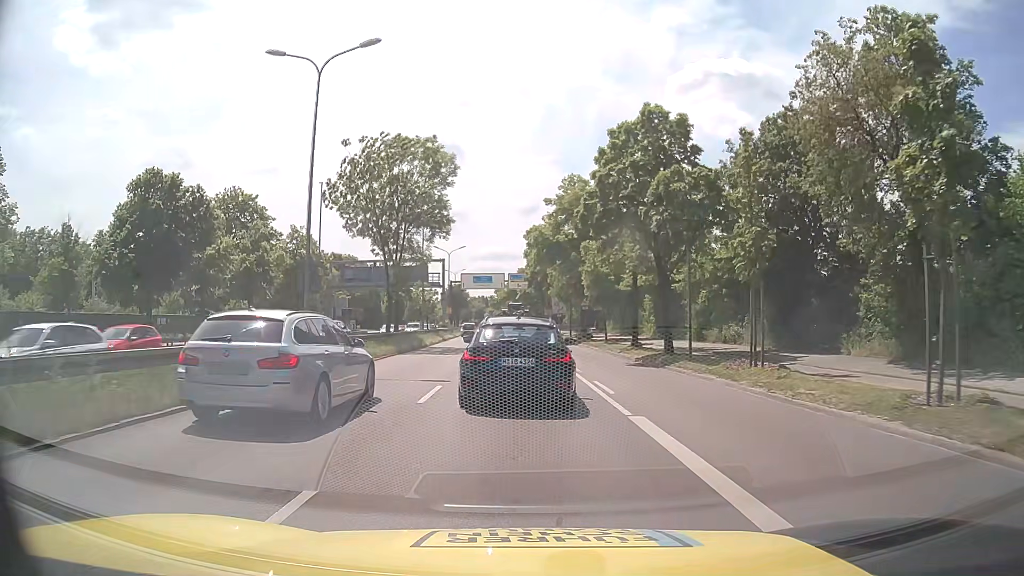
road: trunk_link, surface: asphalt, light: Day
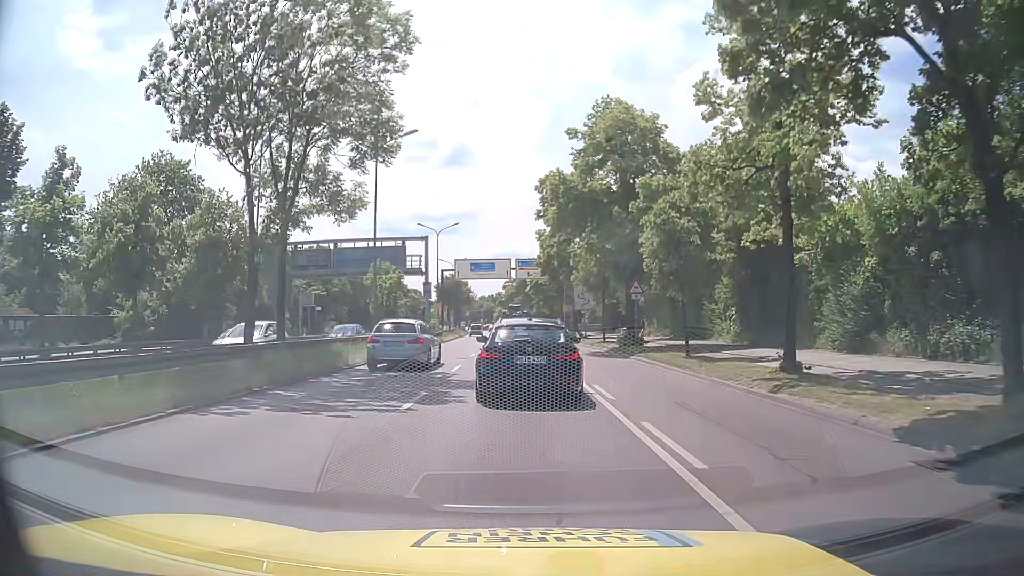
(-0.2, +19.1) m; -1°
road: trunk
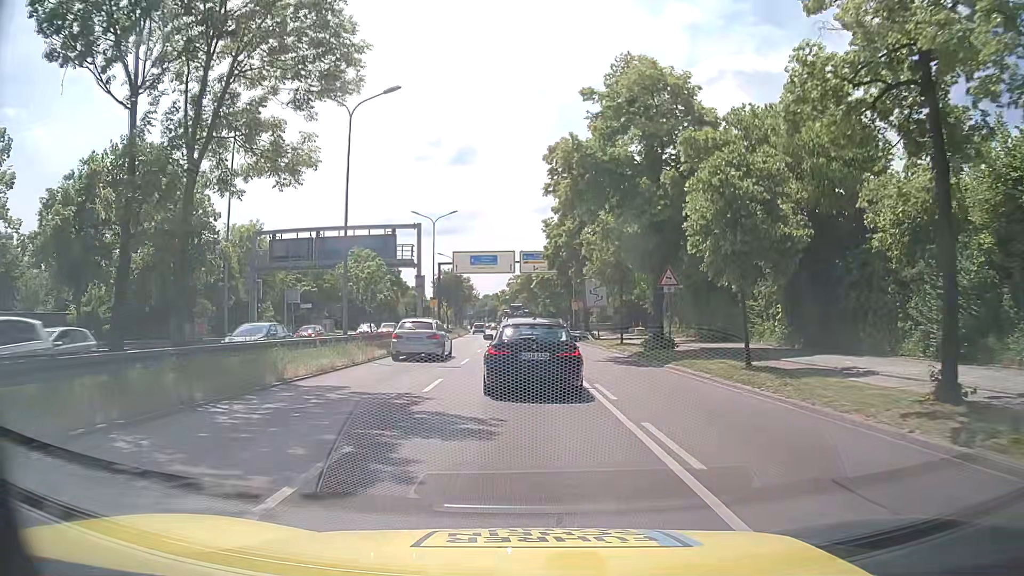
(0.0, +6.0) m; 0°
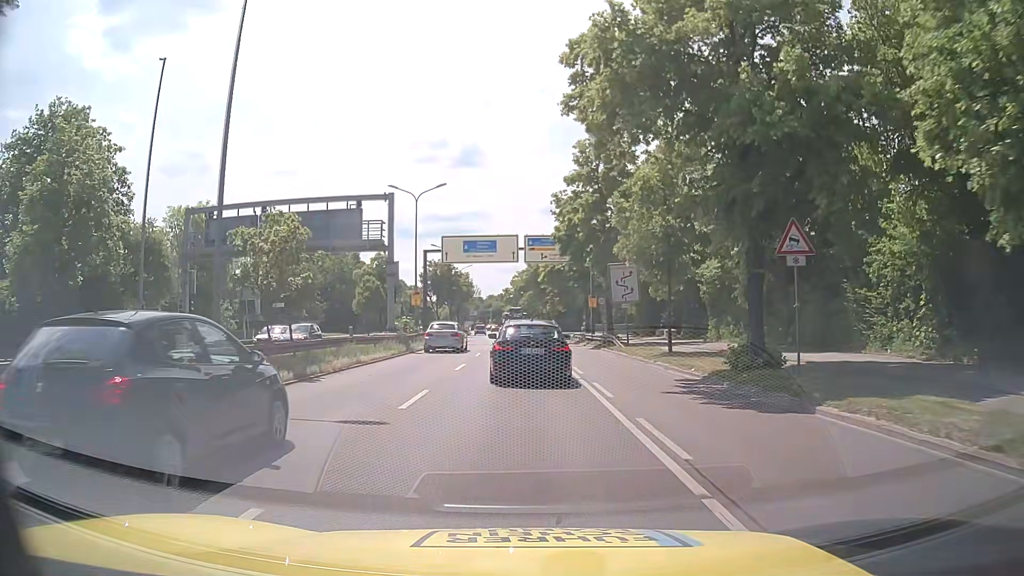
(0.0, +11.4) m; 0°
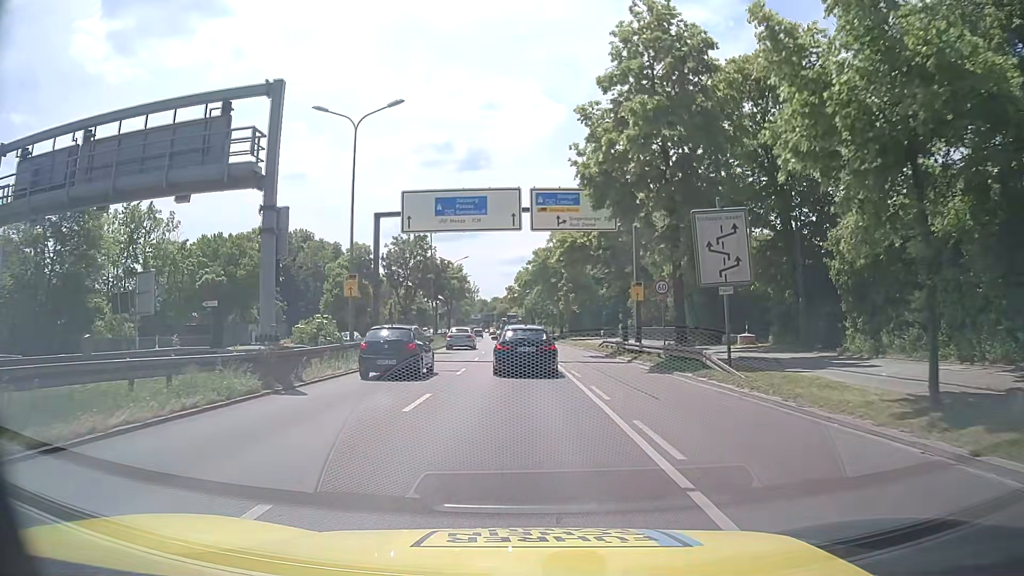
(-0.2, +18.0) m; -1°
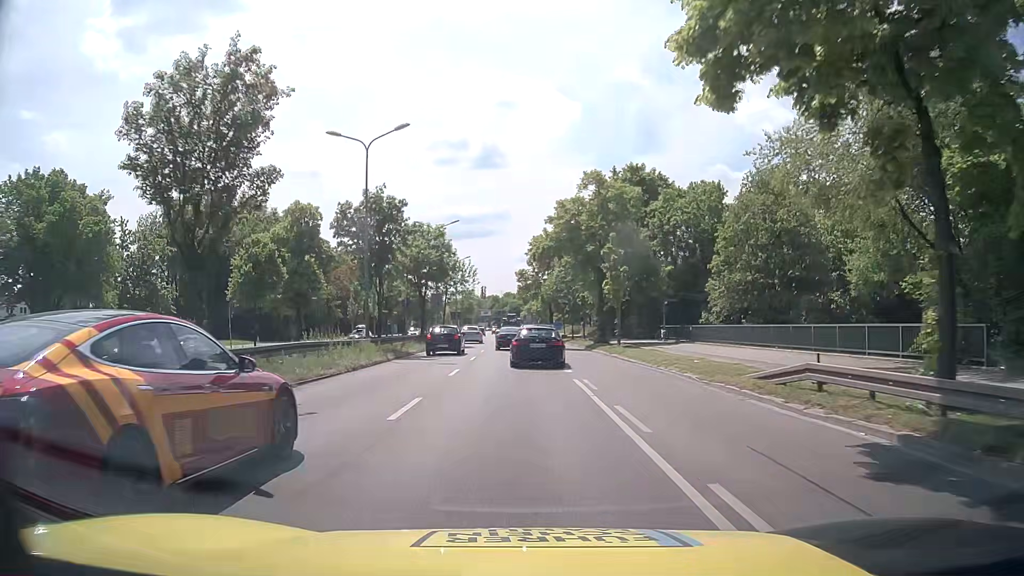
(-0.3, +28.4) m; -1°
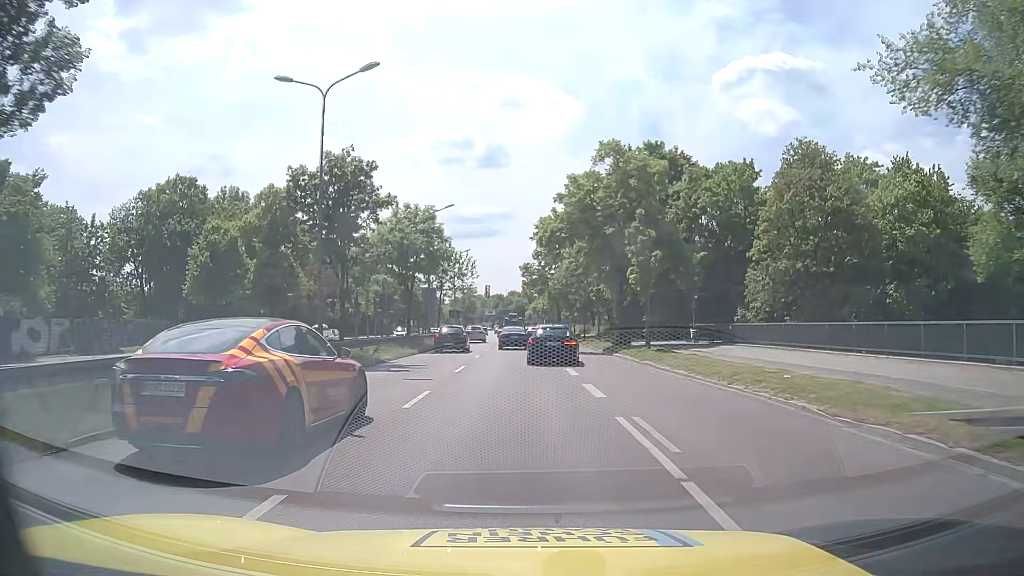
(0.0, +7.7) m; 0°
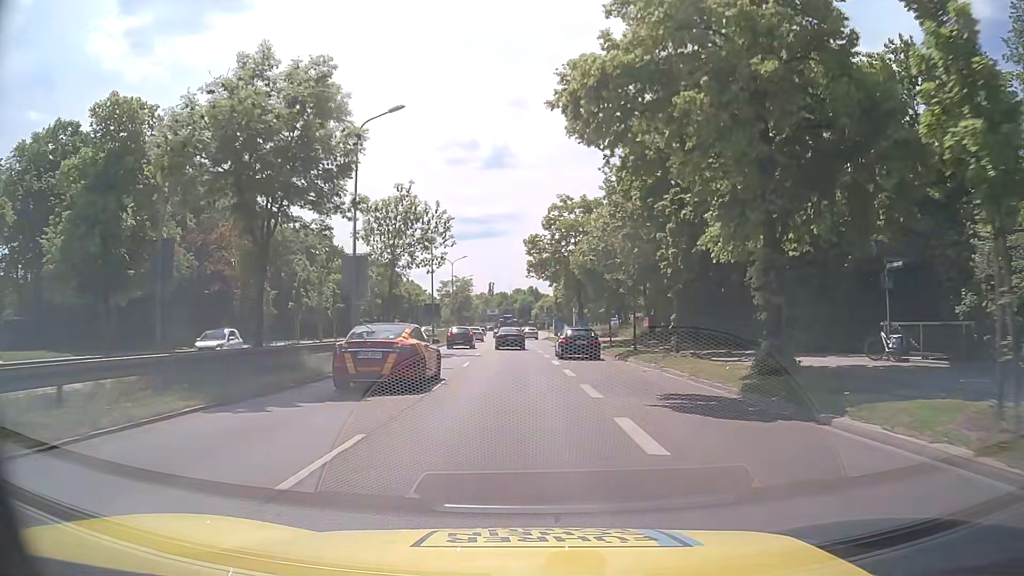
(-0.1, +24.0) m; 0°
(0, +10) (0, +20) (0, +30) (0, +40) (0, +50) (0, +60) (0, +70) (0, +80) (-1, +90) (-1, +100) m
